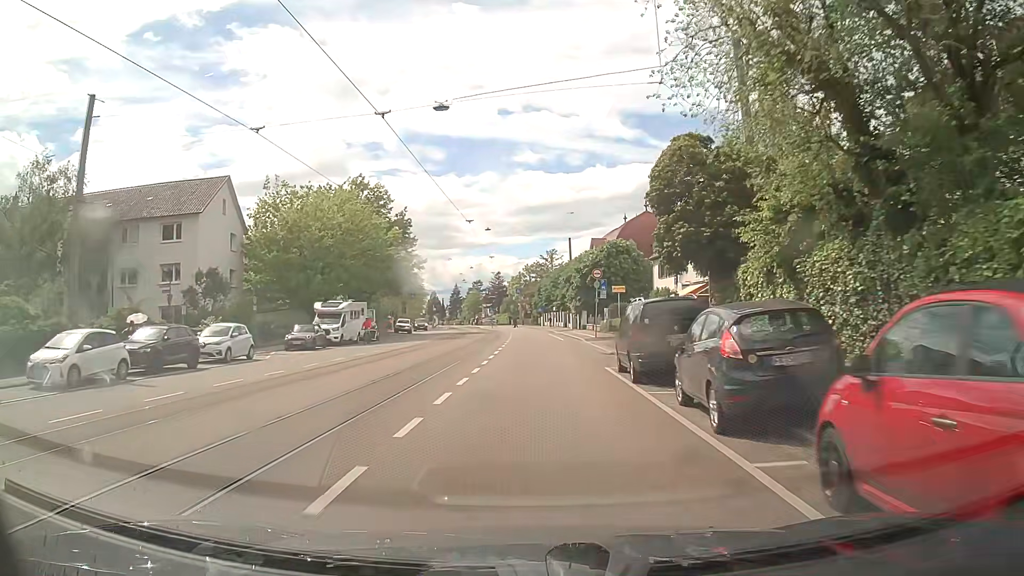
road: tertiary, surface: asphalt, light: Day
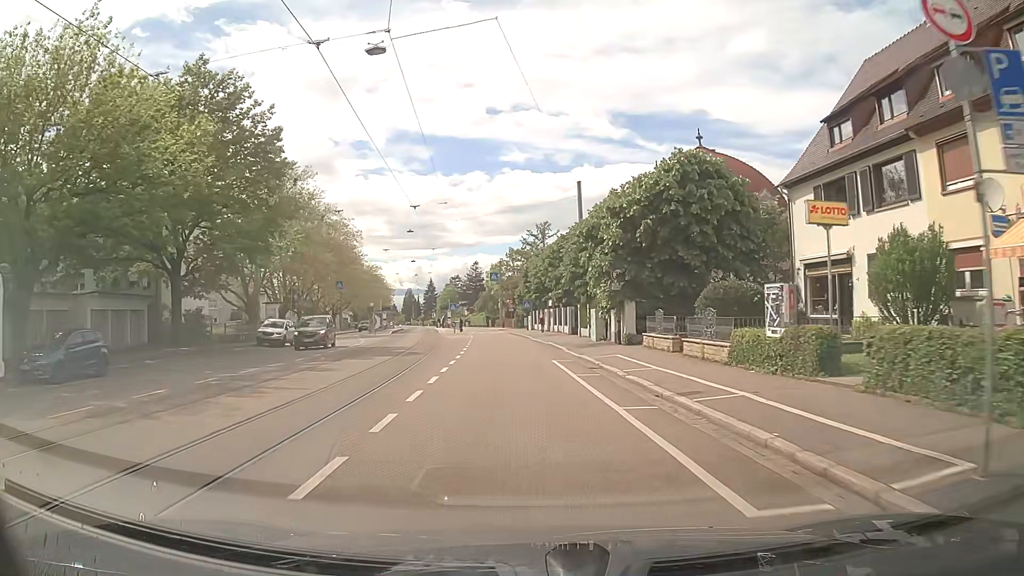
(+0.4, +35.6) m; +1°
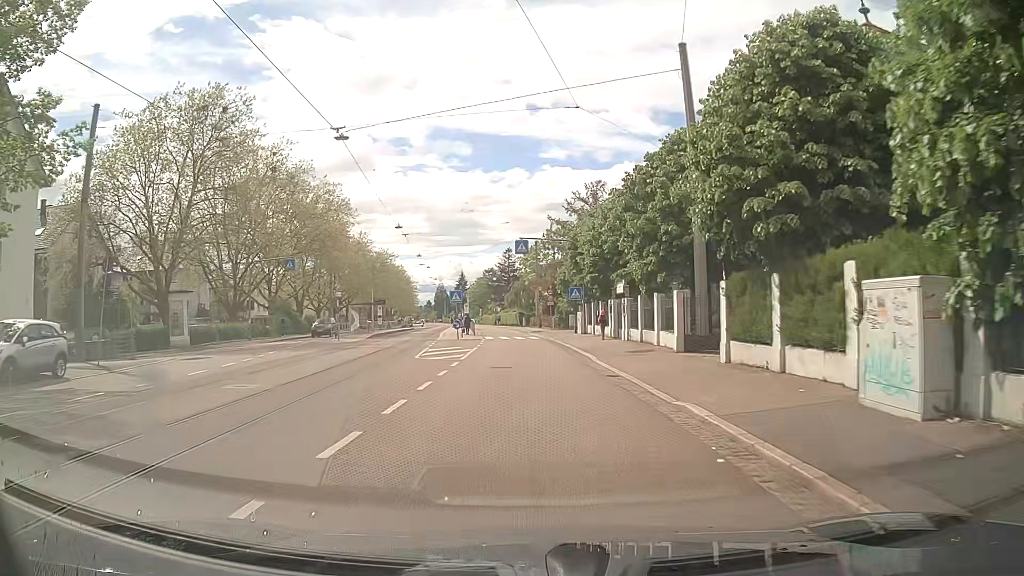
(-0.6, +25.6) m; -3°
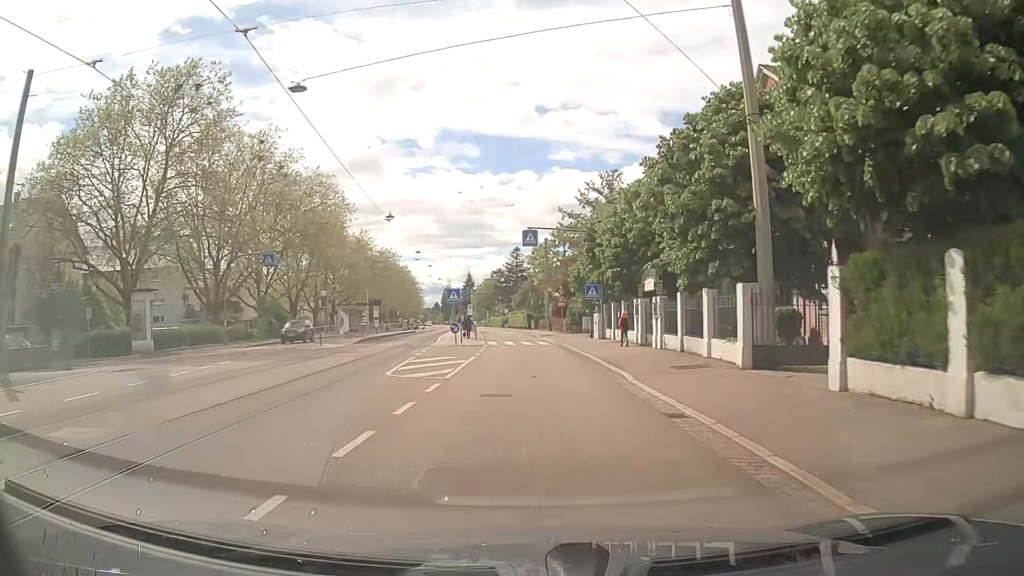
(-0.1, +5.7) m; -1°
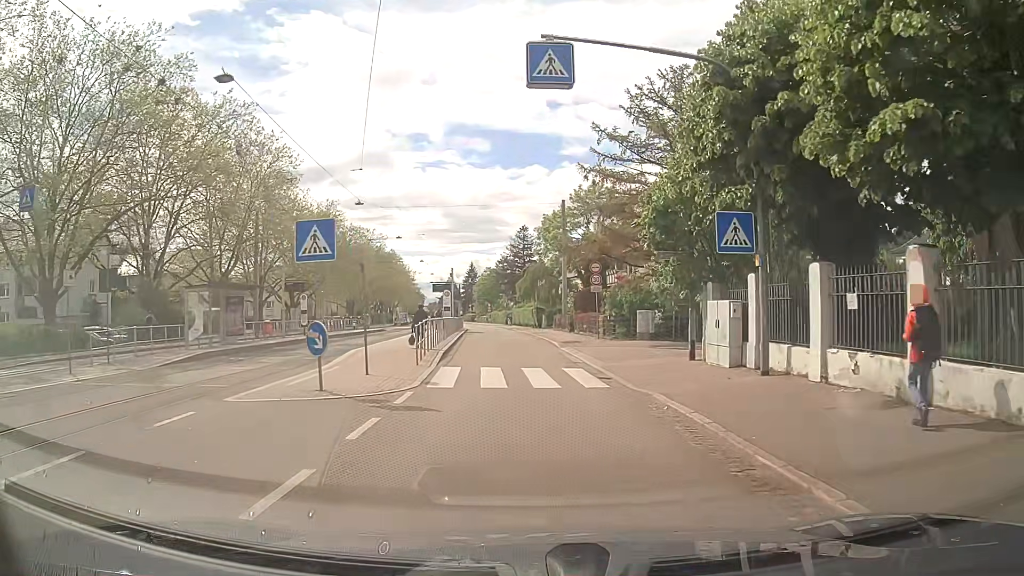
(-0.3, +24.3) m; -1°
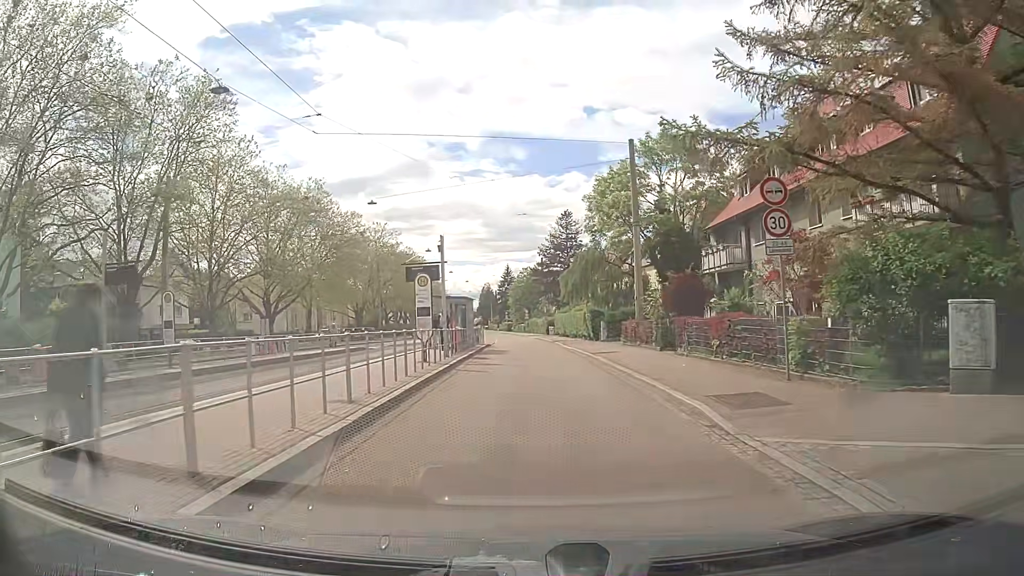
(-0.5, +22.0) m; -3°
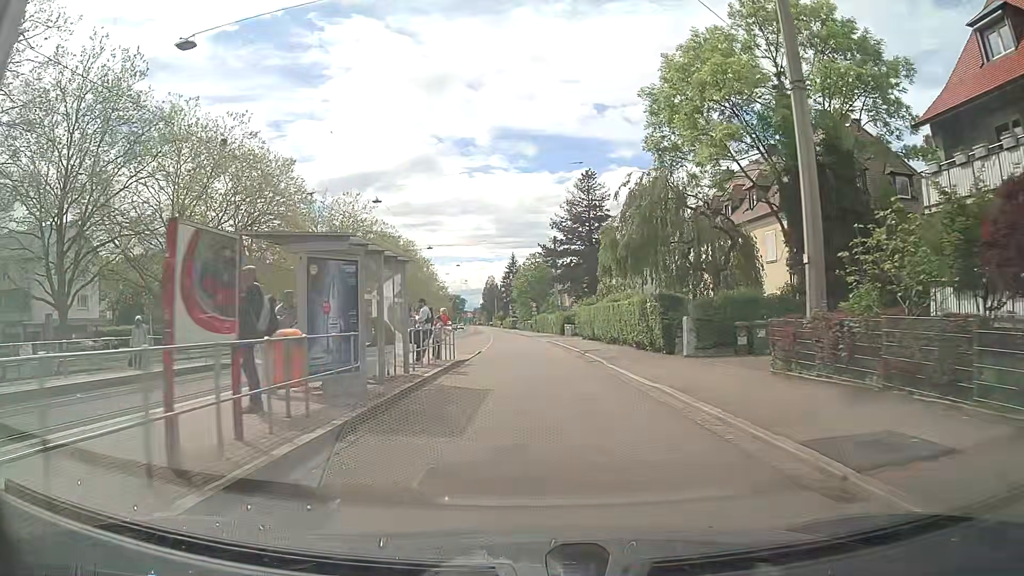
(-0.3, +22.5) m; -1°
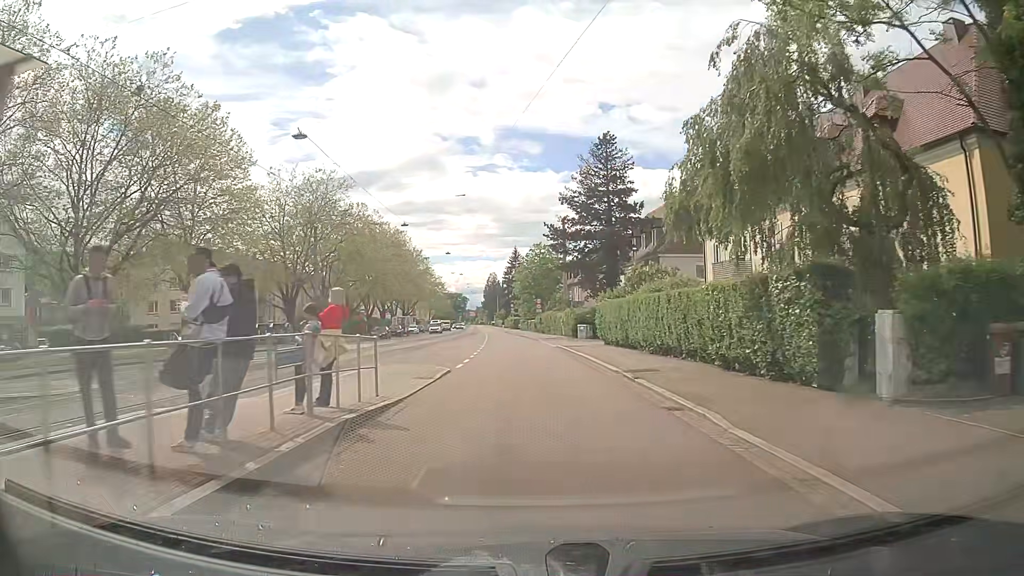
(-0.1, +13.1) m; 0°
(0, +10) (0, +20) (-1, +30) (-1, +40) (-1, +50) (-2, +60) (-3, +70) (-4, +80) (-4, +90) (-5, +100) m
